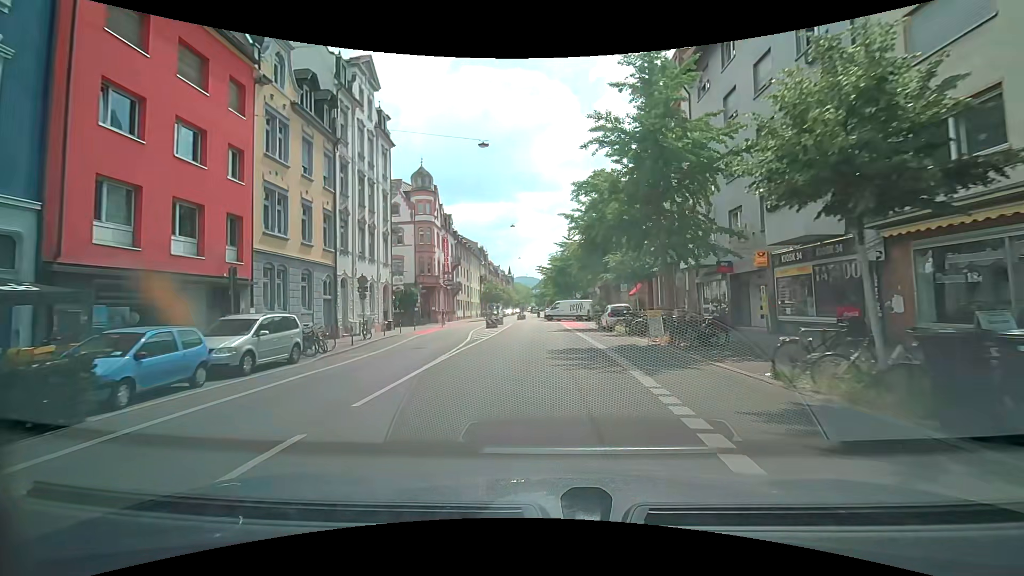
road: secondary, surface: asphalt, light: Day
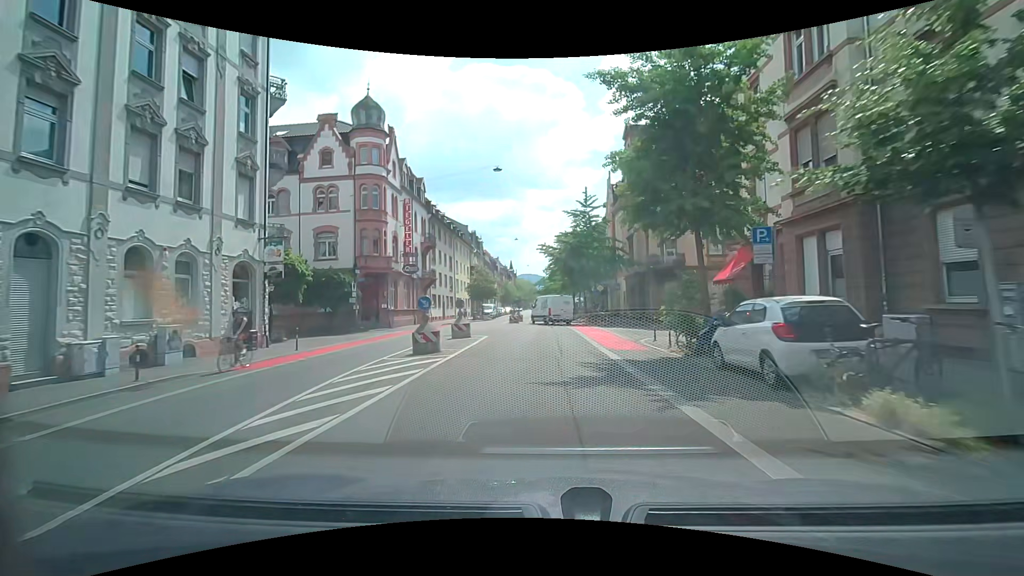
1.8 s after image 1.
(0.0, +19.6) m; -1°
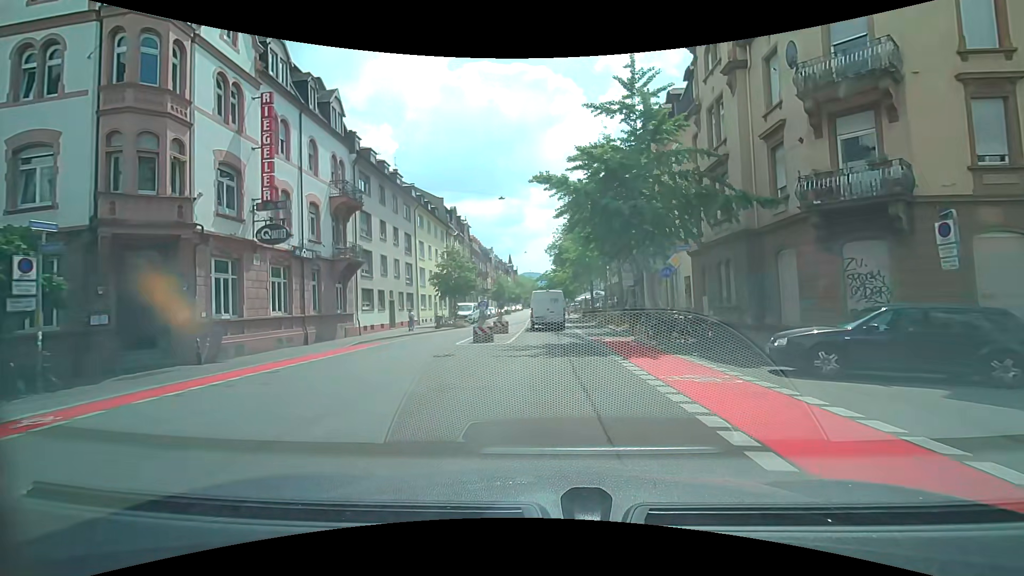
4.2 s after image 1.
(+0.2, +22.1) m; 0°
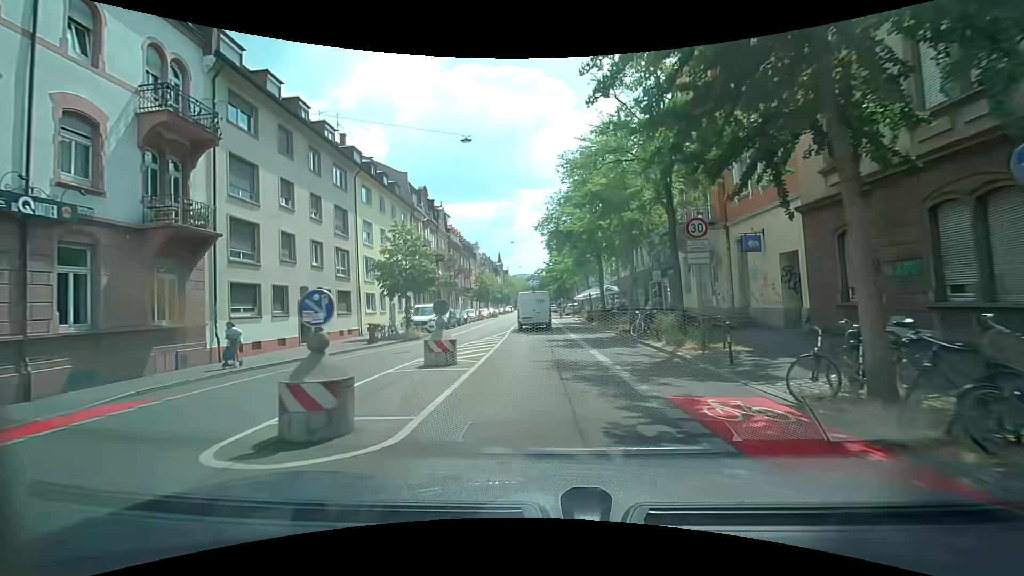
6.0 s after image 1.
(+0.2, +13.7) m; +1°
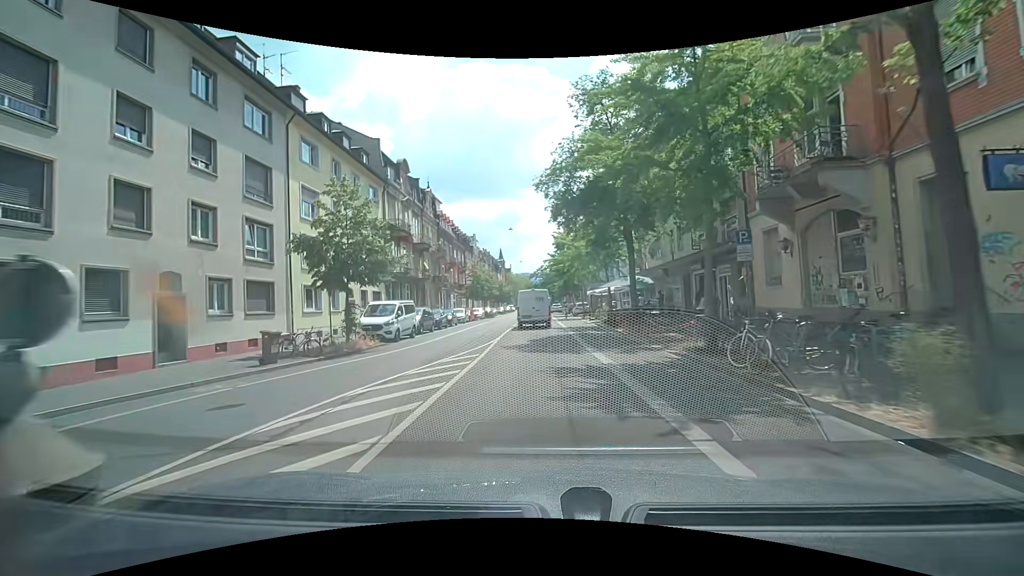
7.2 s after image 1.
(+0.1, +10.2) m; +1°
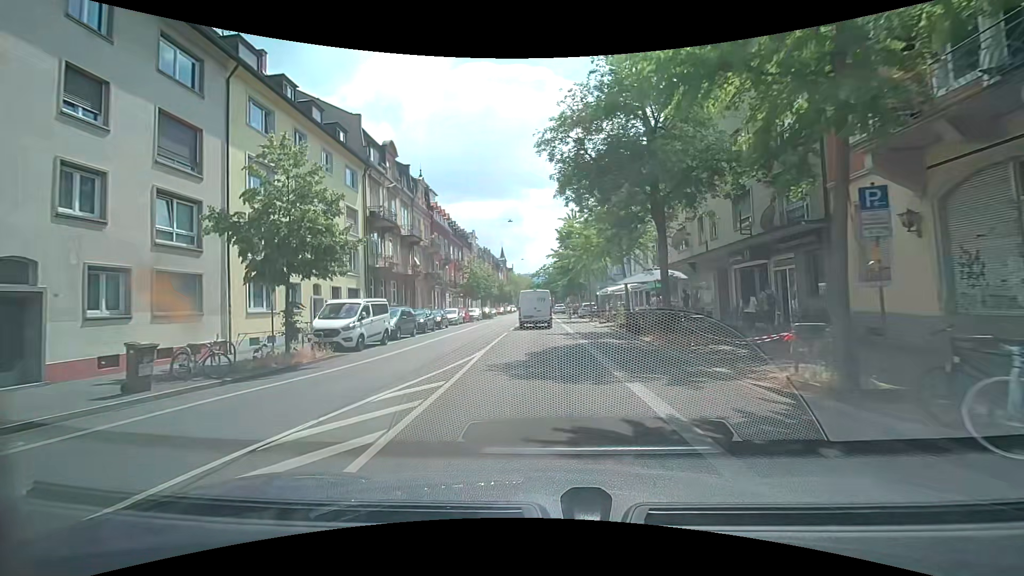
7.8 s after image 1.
(-0.1, +5.4) m; -2°
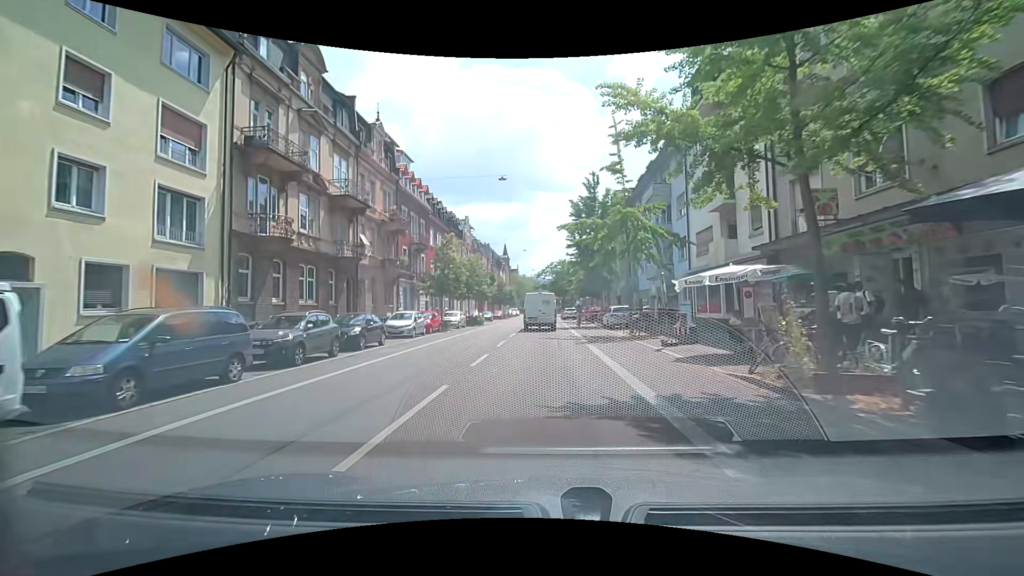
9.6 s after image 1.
(+0.1, +17.0) m; -1°
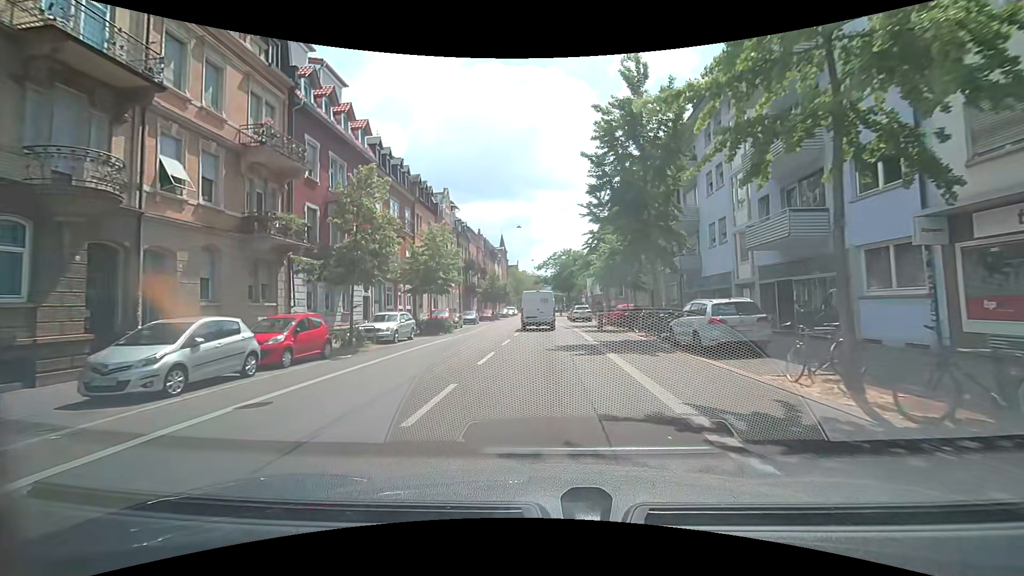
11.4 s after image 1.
(+0.4, +18.2) m; +1°
(0, +10) (0, +20) (0, +30) (-1, +40) (-1, +50) (-1, +60) (-1, +70) (-1, +80) (-1, +90) (-1, +100) m
